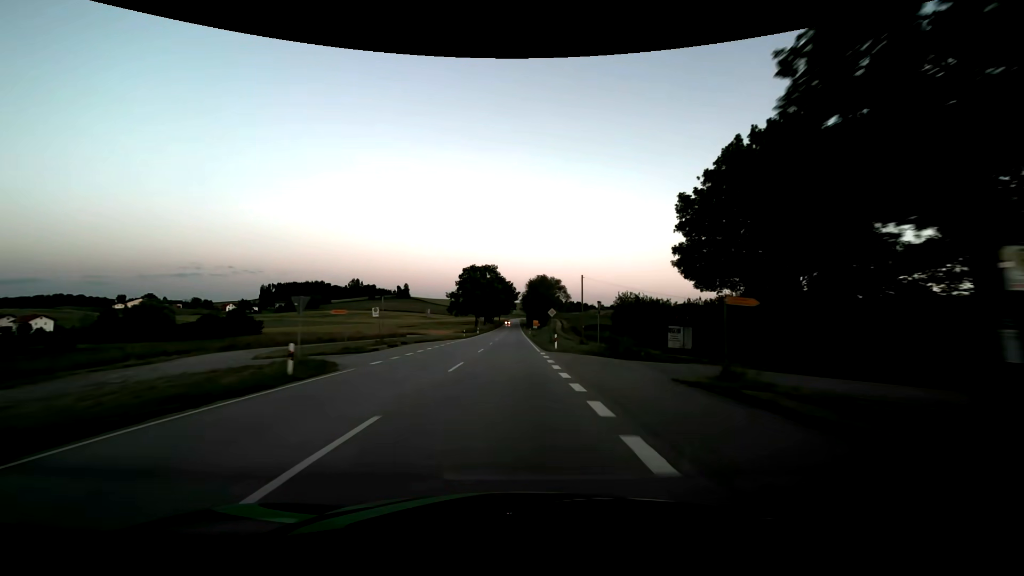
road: secondary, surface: asphalt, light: Sunrise
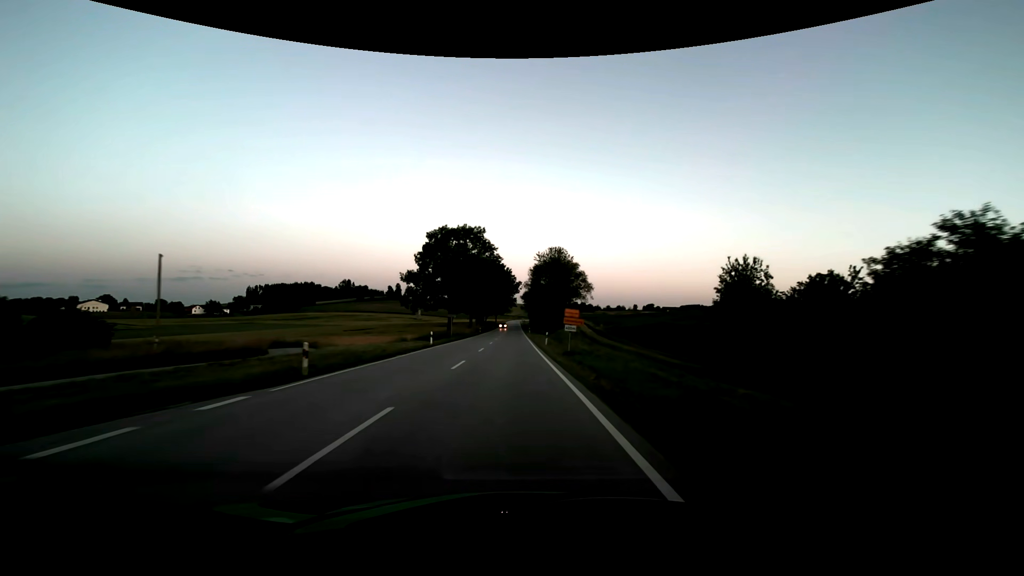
(0.0, +47.3) m; 0°
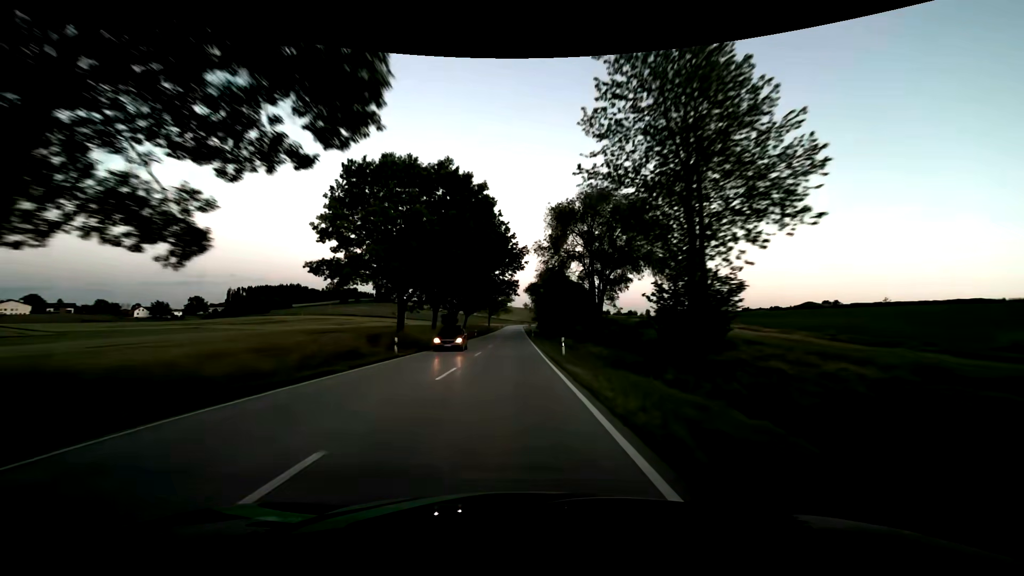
(+0.1, +63.0) m; 0°
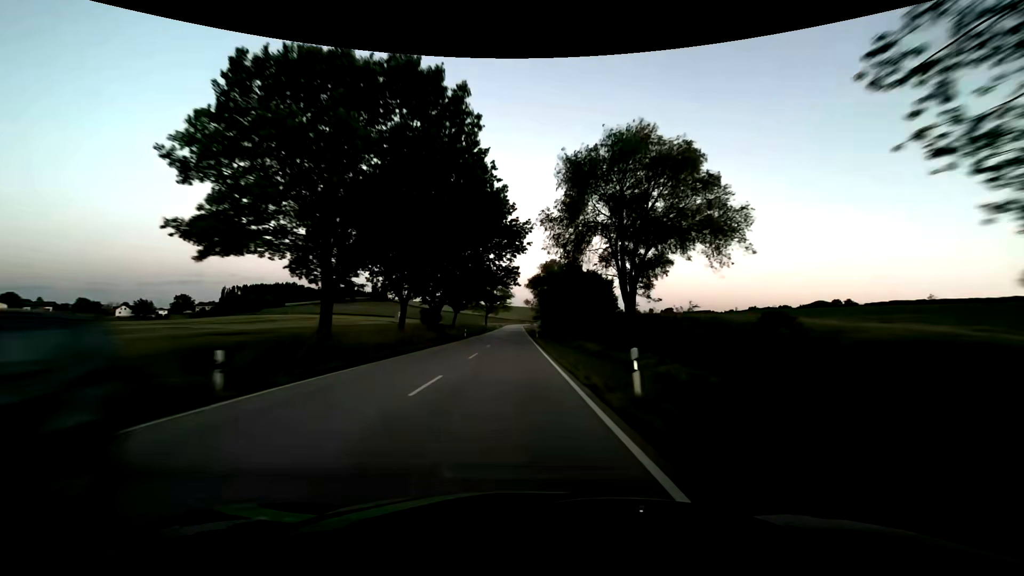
(0.0, +15.7) m; 0°
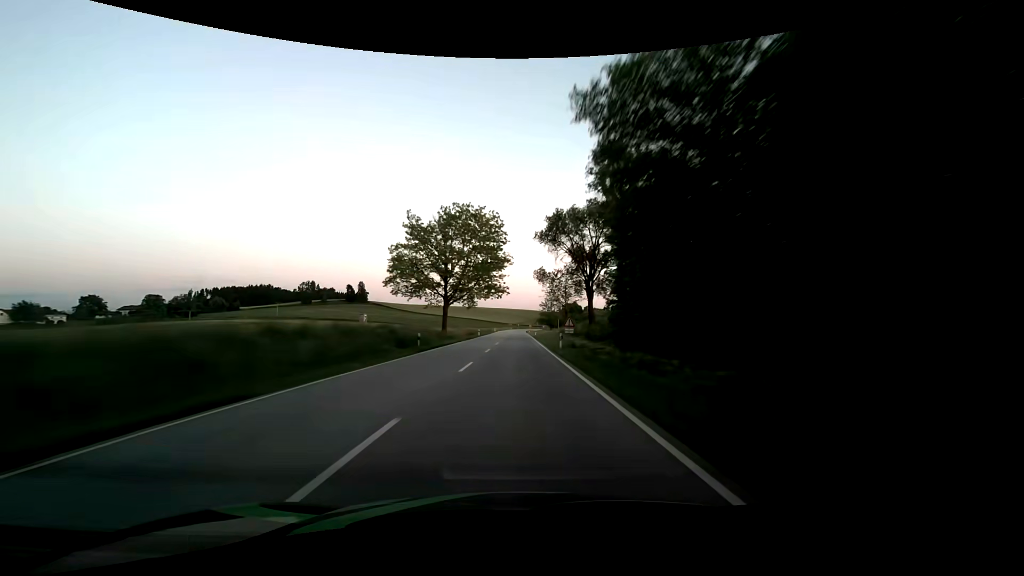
(0.0, +78.6) m; 0°
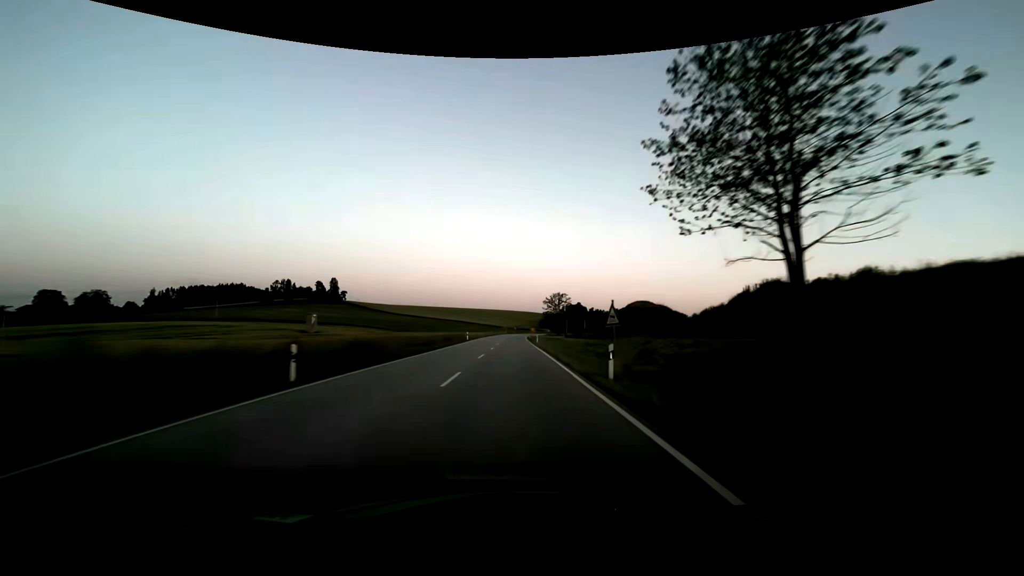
(+0.7, +62.8) m; +1°
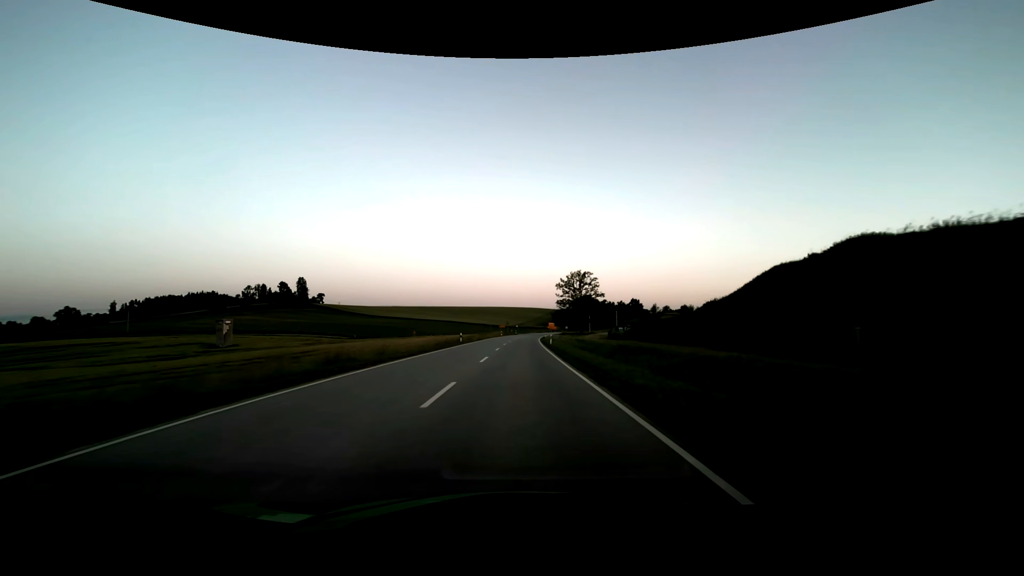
(+0.3, +63.0) m; 0°
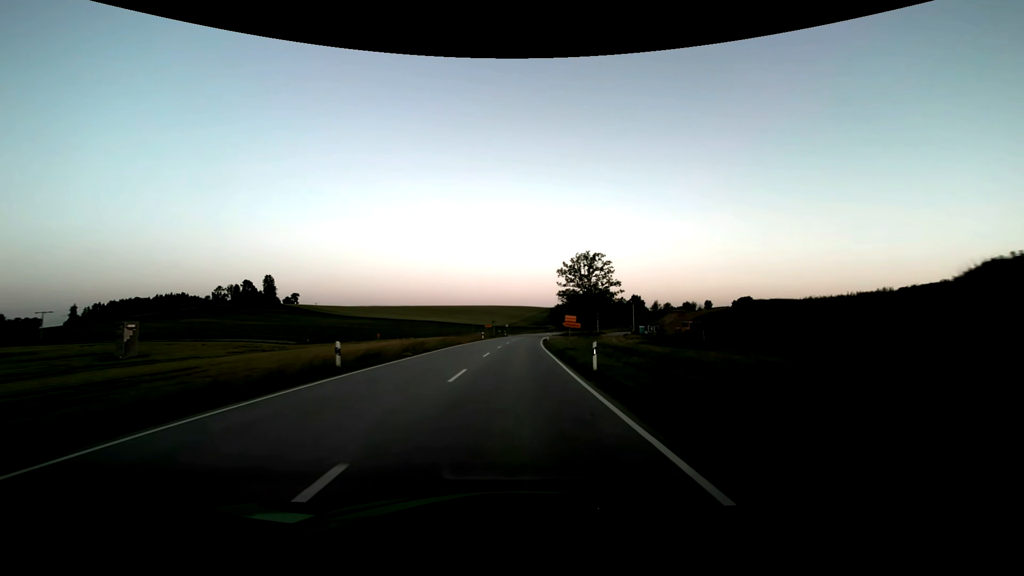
(+0.2, +31.6) m; +1°
(0, +10) (0, +20) (0, +30) (+1, +40) (+1, +50) (+1, +60) (+2, +70) (+2, +80) (+3, +90) (+4, +100) m
